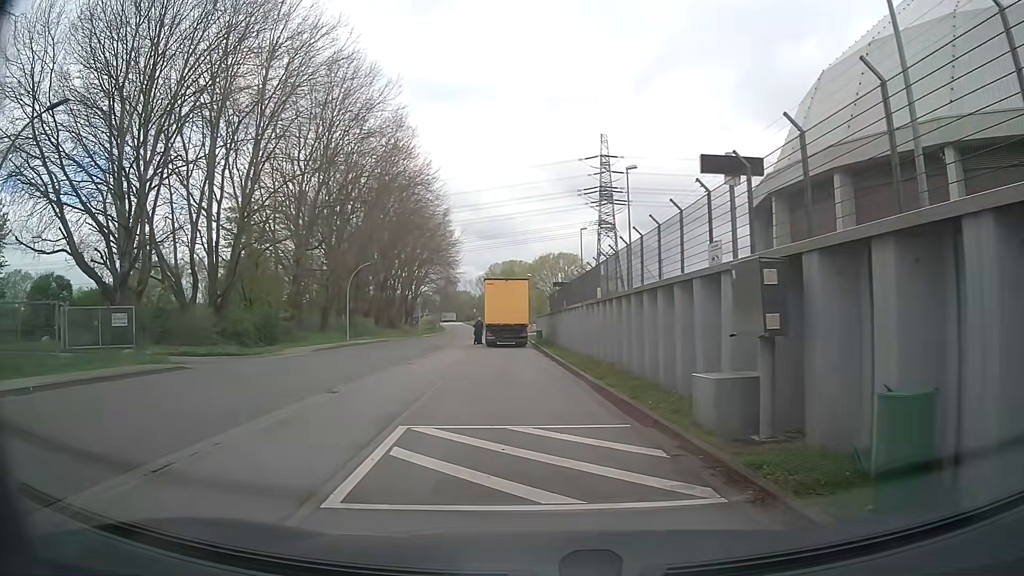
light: Day
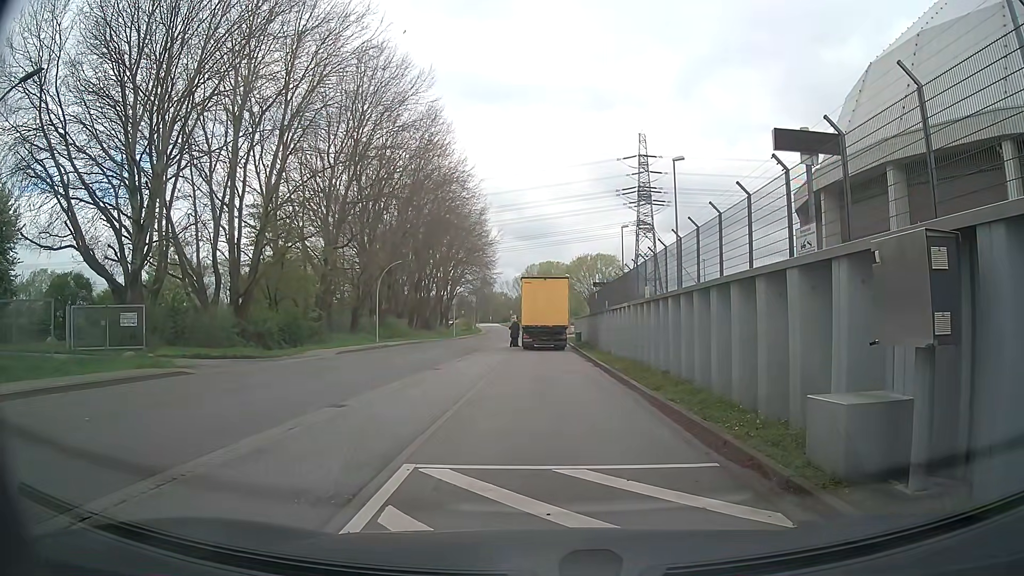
(-0.1, +2.3) m; -4°
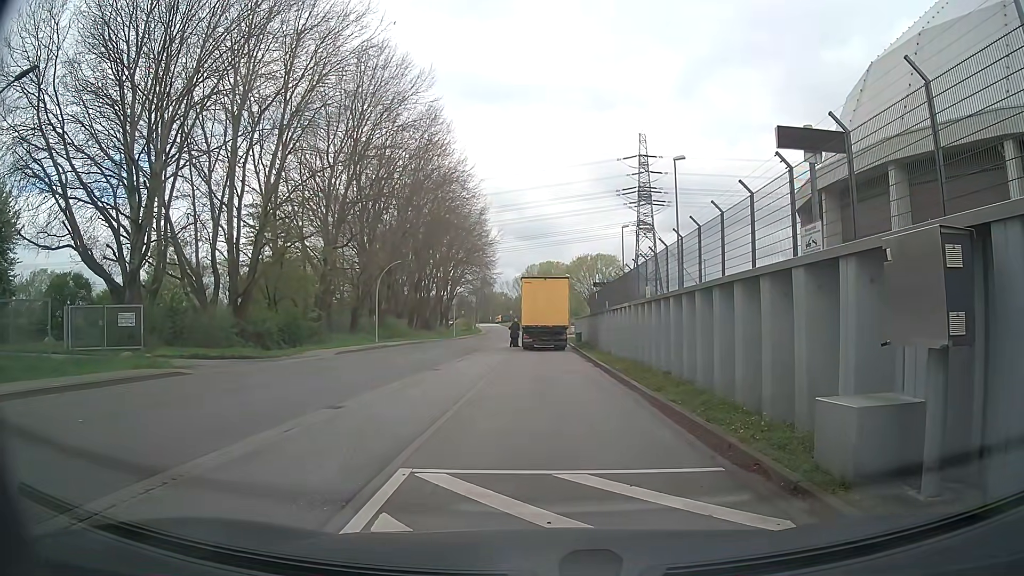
(0.0, +0.2) m; 0°
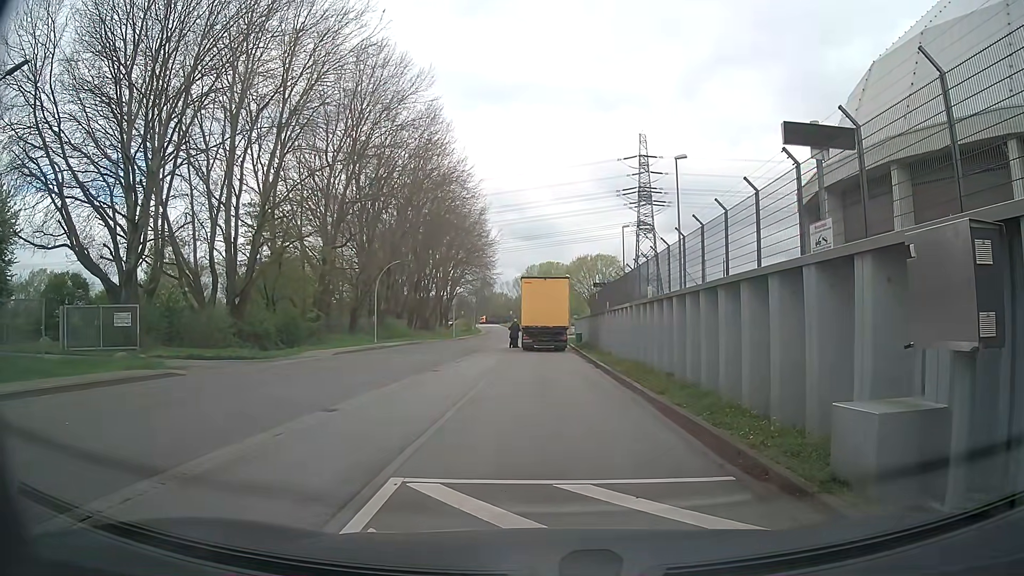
(0.0, +0.4) m; 0°
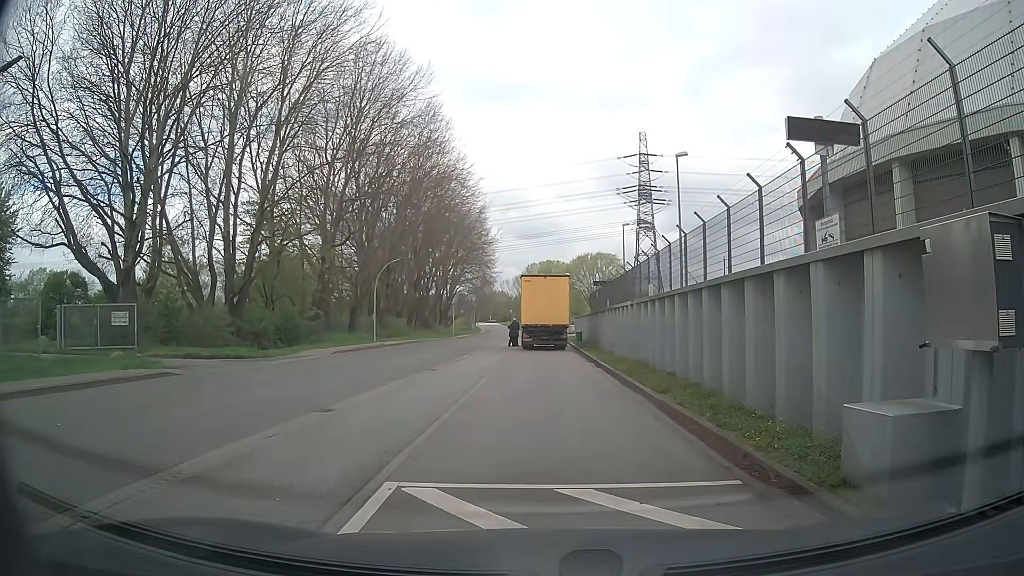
(0.0, +0.3) m; 0°
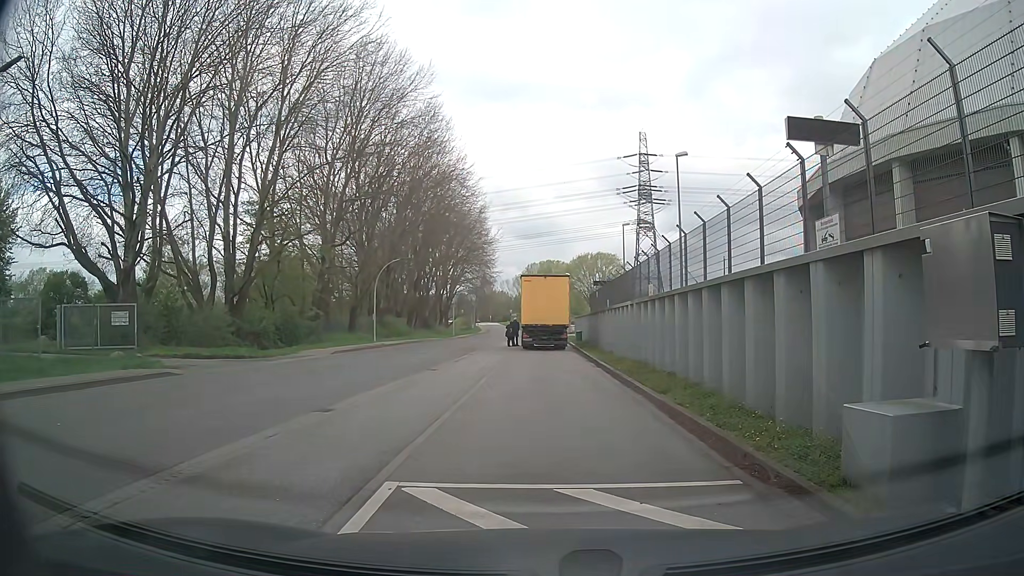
(0.0, 0.0) m; 0°
